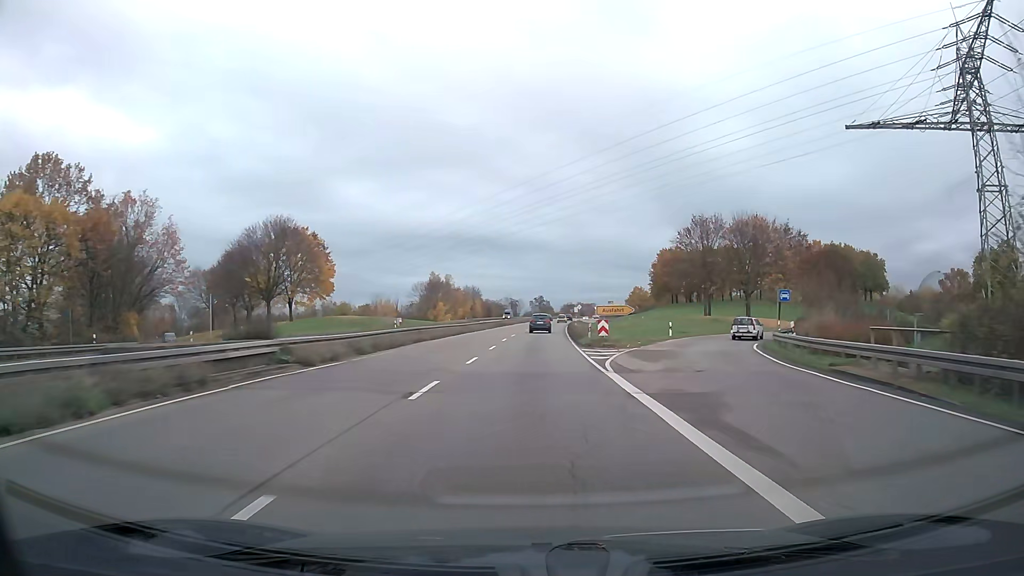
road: trunk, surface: asphalt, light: Day
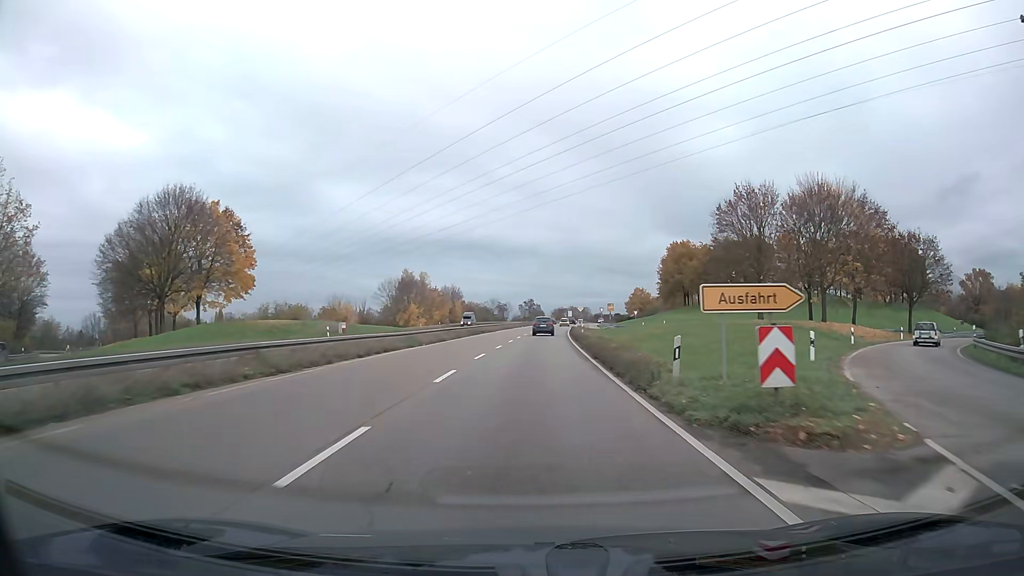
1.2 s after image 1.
(+0.2, +24.1) m; +1°
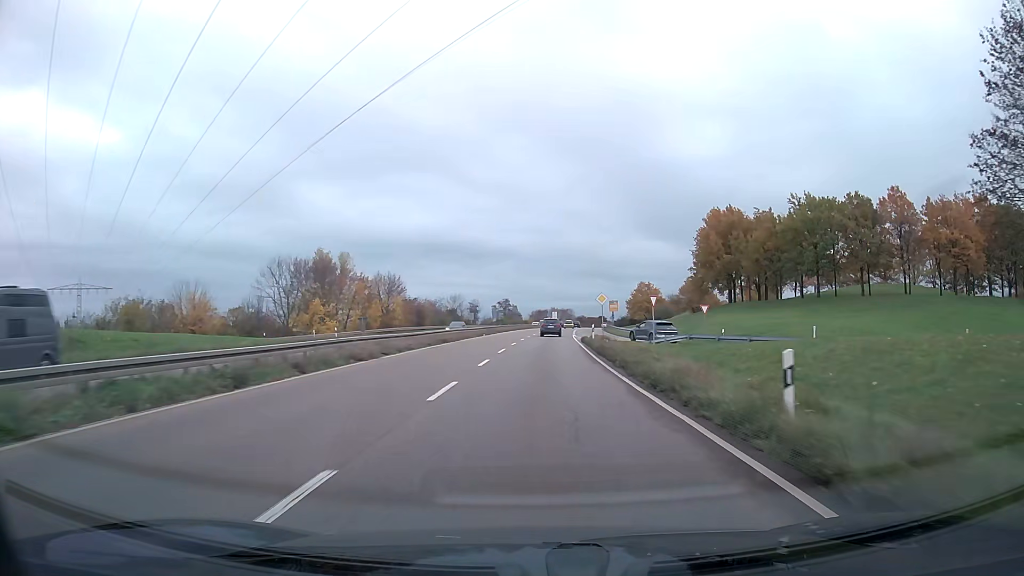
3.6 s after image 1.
(+0.8, +47.7) m; +2°
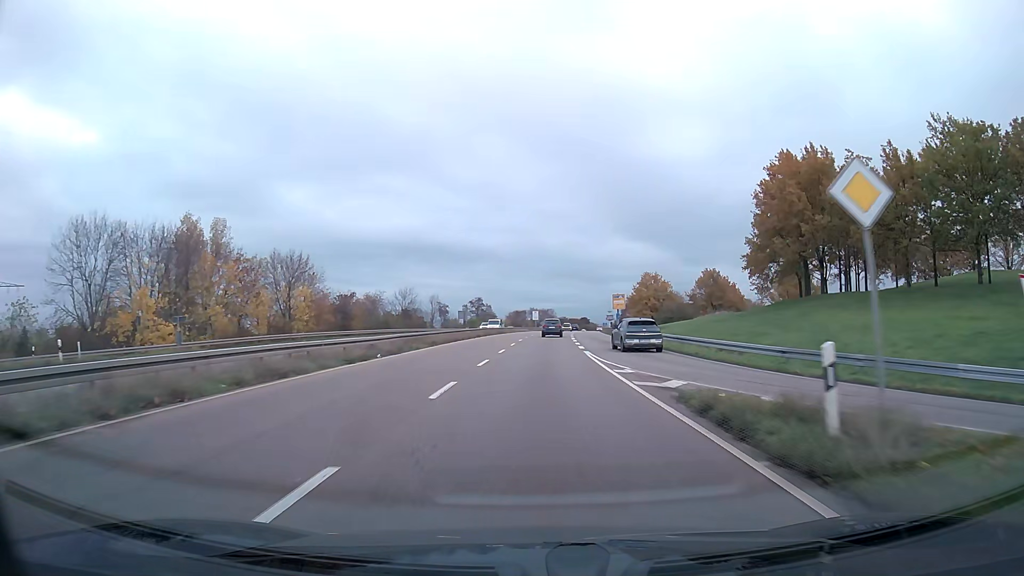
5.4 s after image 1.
(+0.6, +35.7) m; +2°
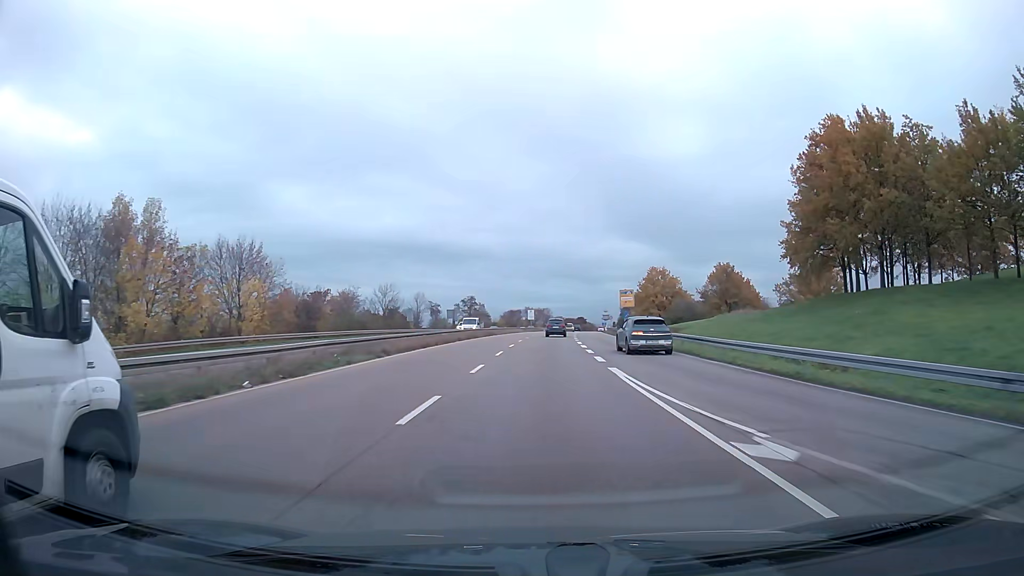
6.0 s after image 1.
(0.0, +11.9) m; 0°
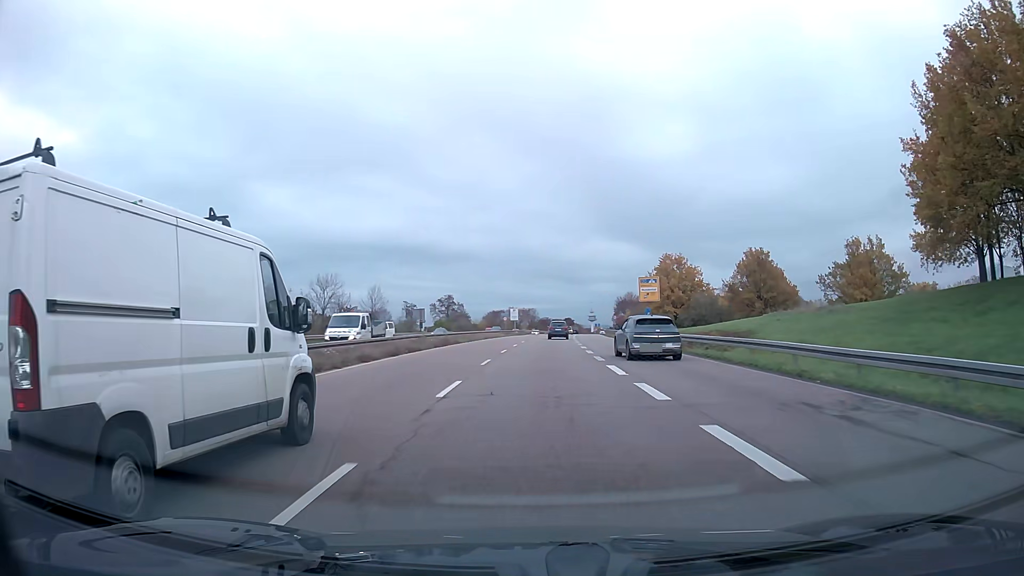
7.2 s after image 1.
(+0.3, +23.8) m; +1°
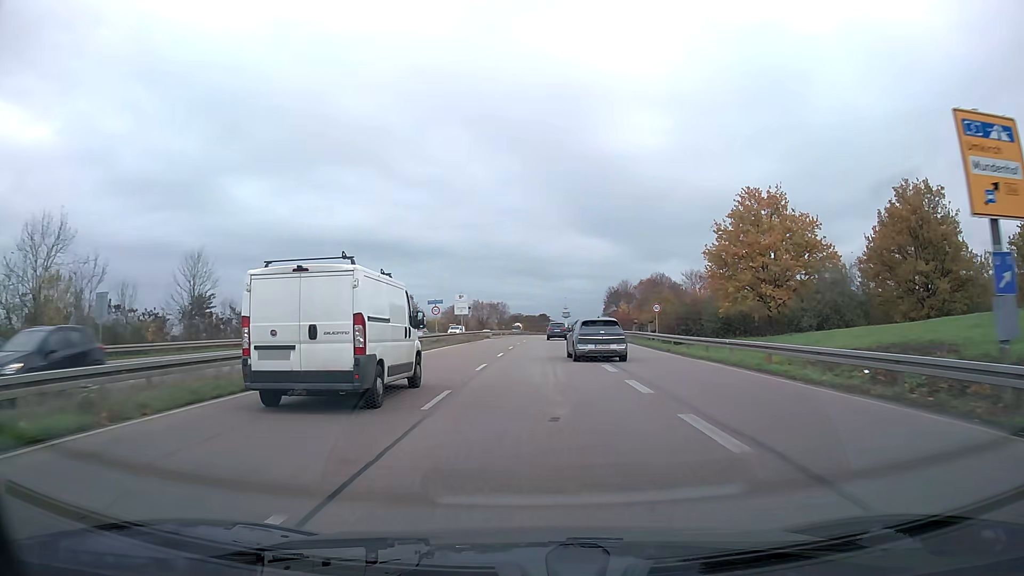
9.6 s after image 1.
(+1.0, +46.5) m; +2°
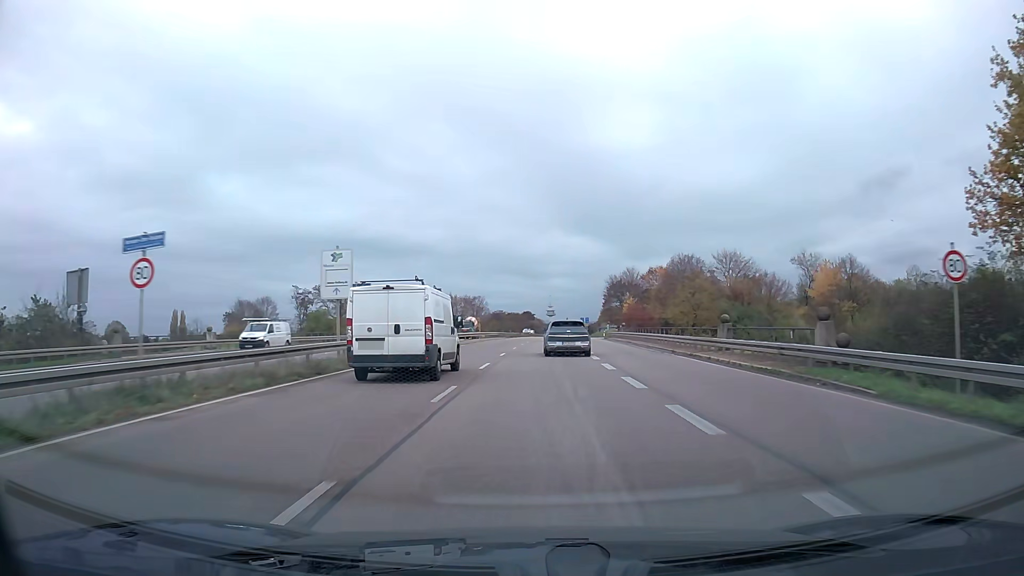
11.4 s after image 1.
(+0.4, +34.9) m; +1°
